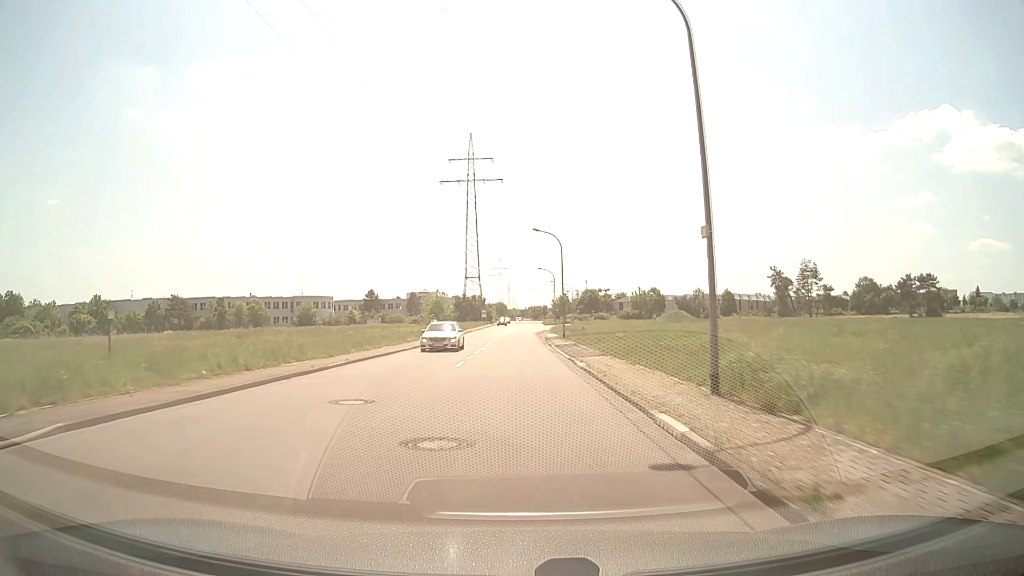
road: unclassified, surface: asphalt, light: Day
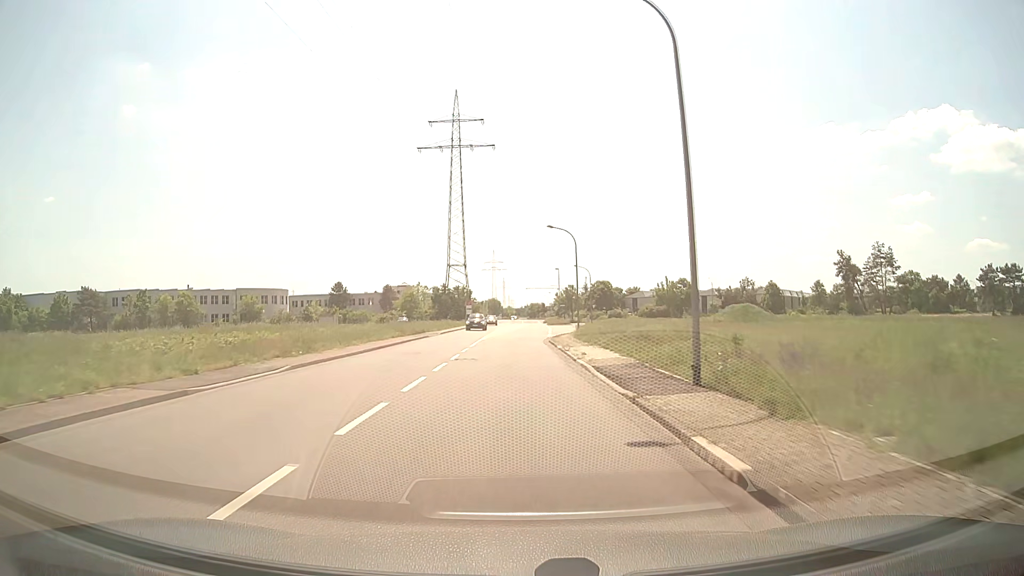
(0.0, +36.5) m; 0°
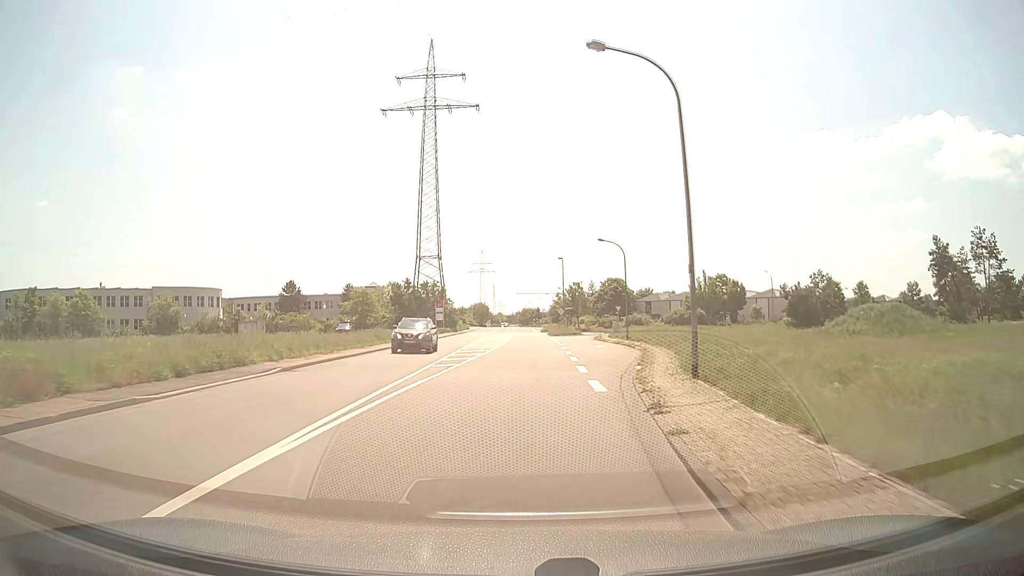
(+0.2, +34.1) m; +1°
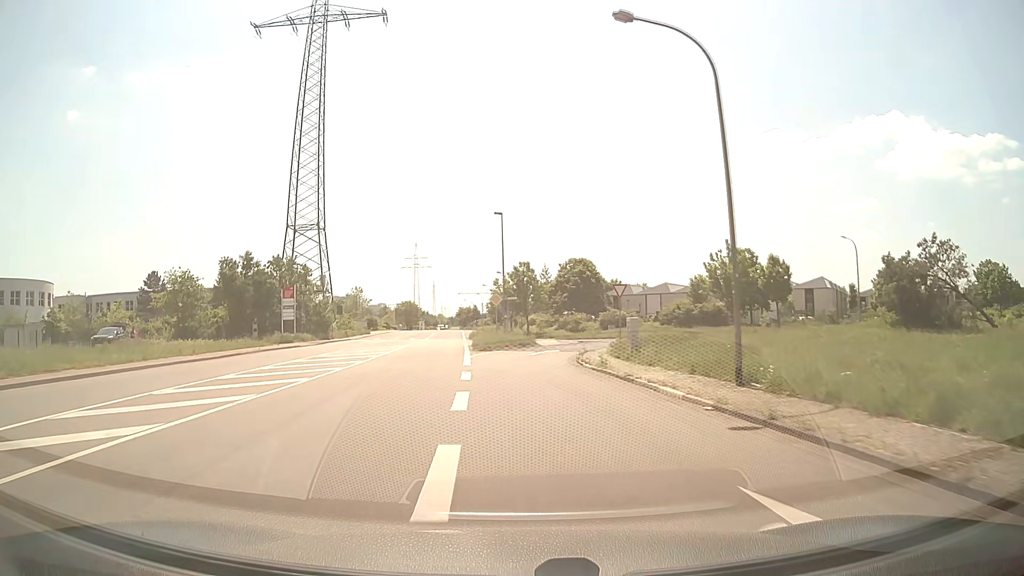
(+2.9, +39.1) m; +5°
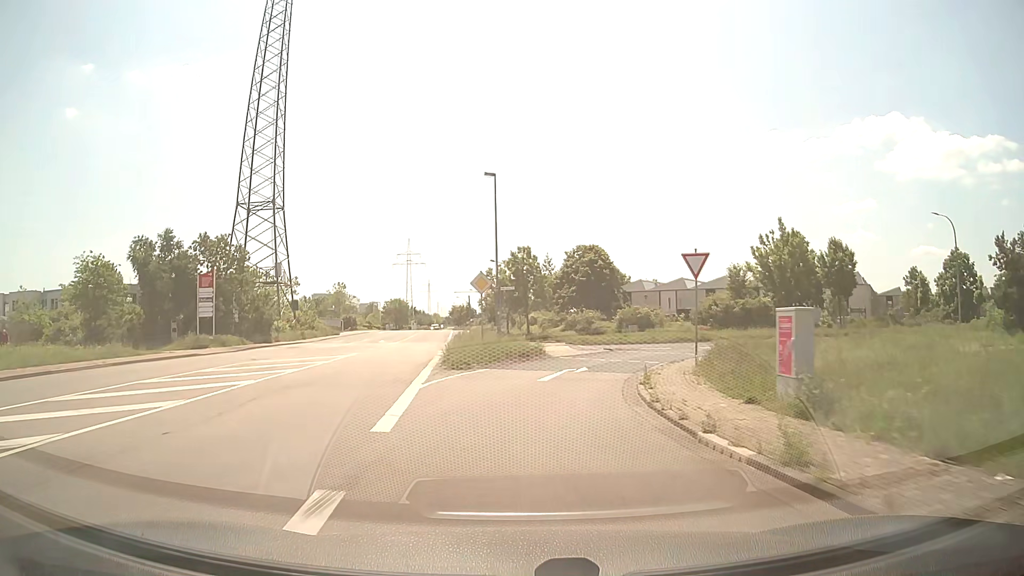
(-0.1, +14.4) m; 0°
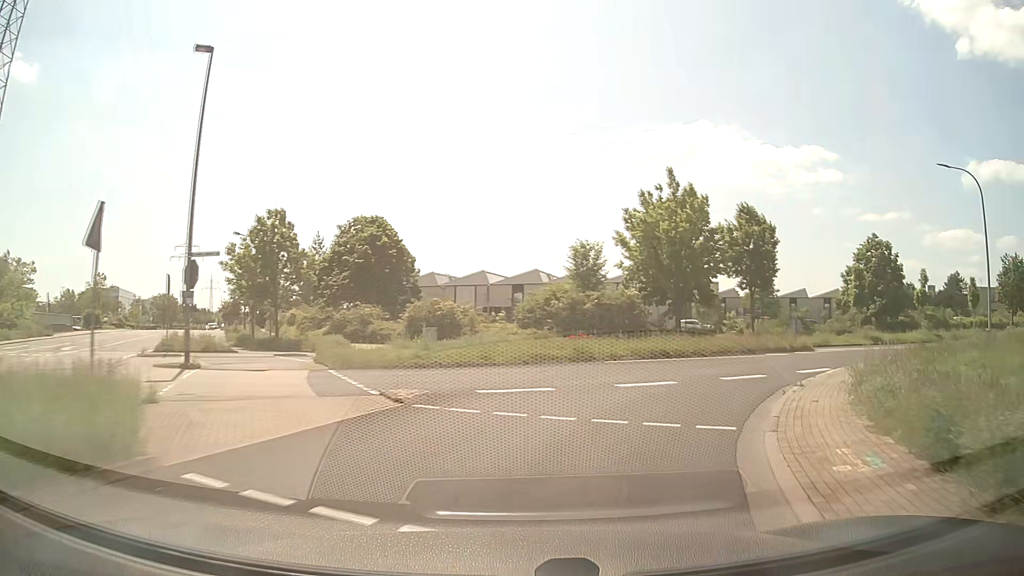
(+1.9, +19.2) m; +18°
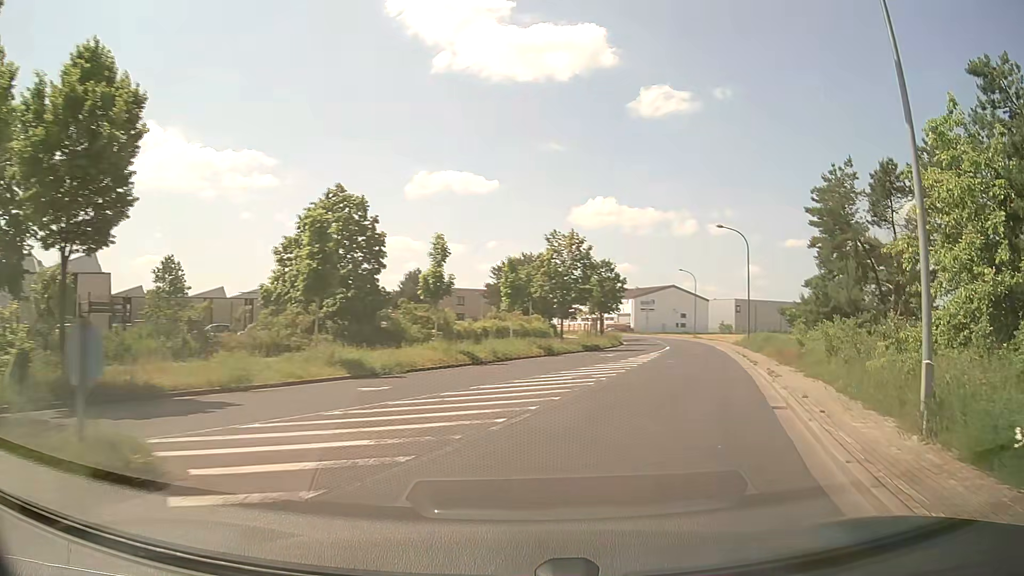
(+8.8, +20.9) m; +49°
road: tertiary
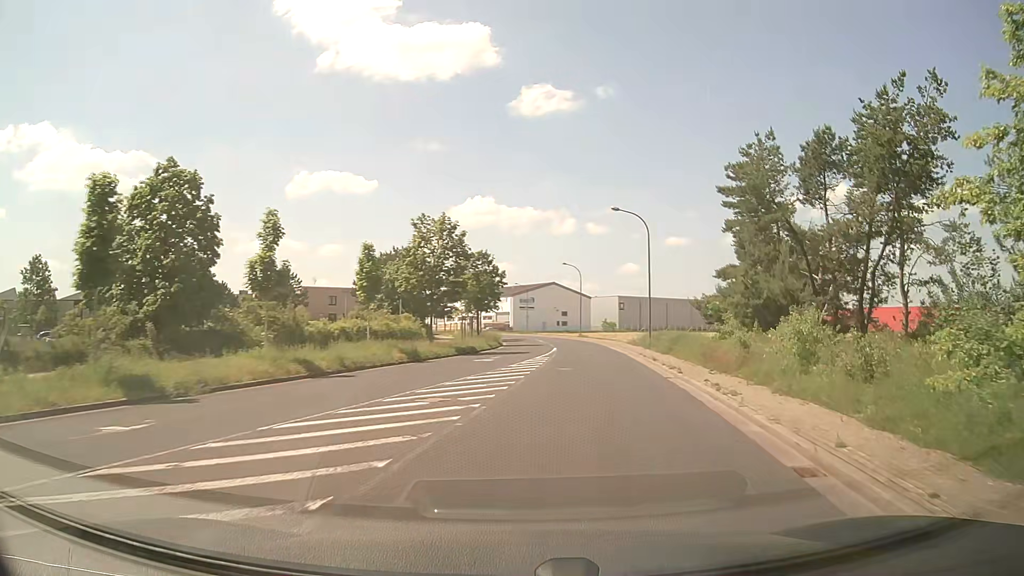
(+0.6, +6.0) m; +10°
